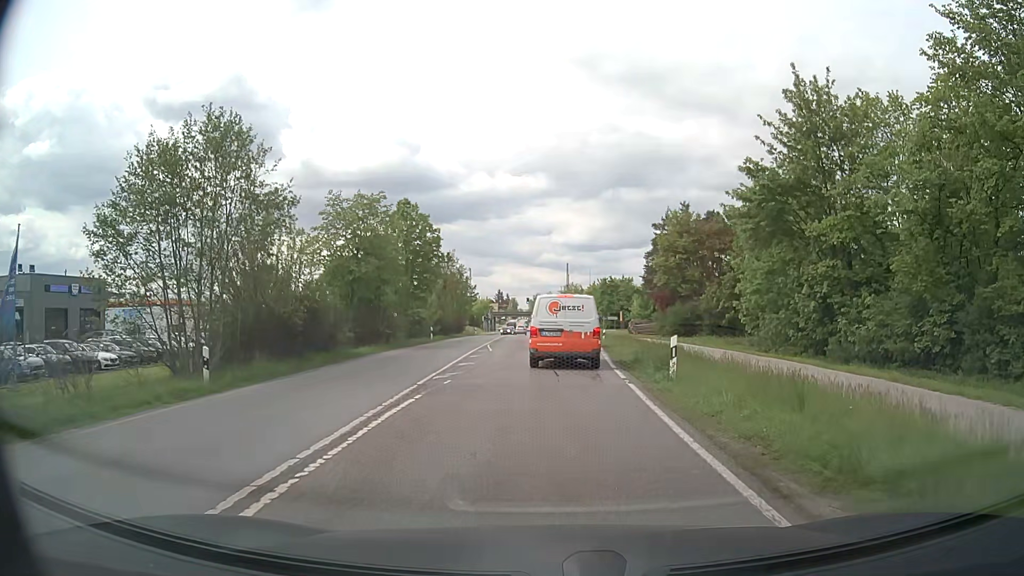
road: secondary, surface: asphalt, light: Day
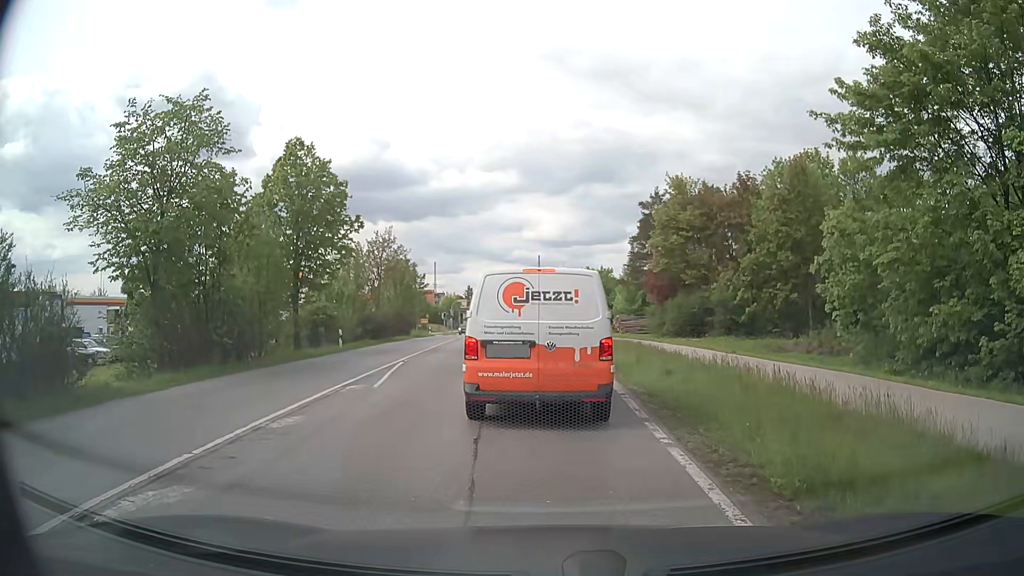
(+0.4, +15.0) m; +3°
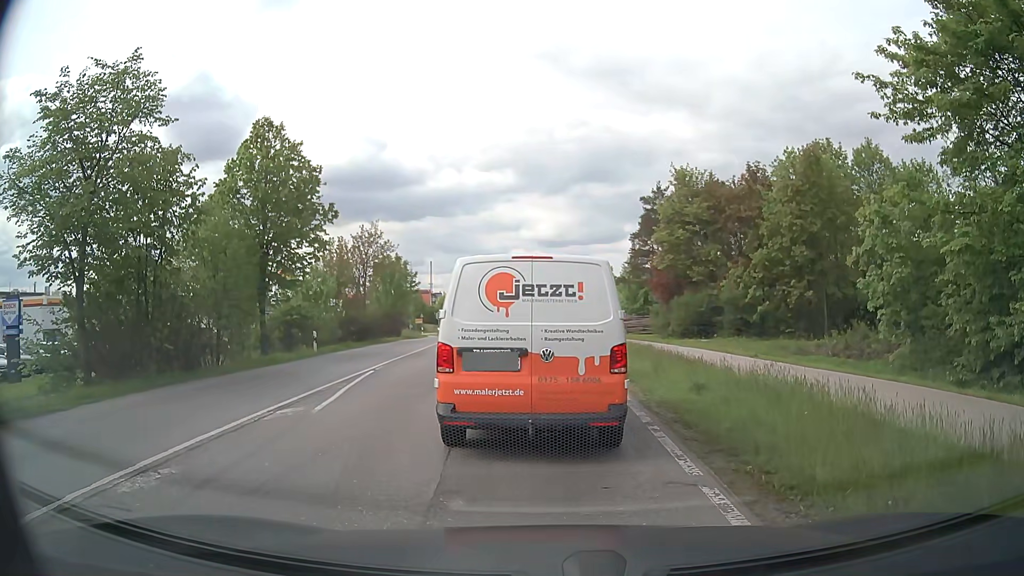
(0.0, +3.2) m; 0°
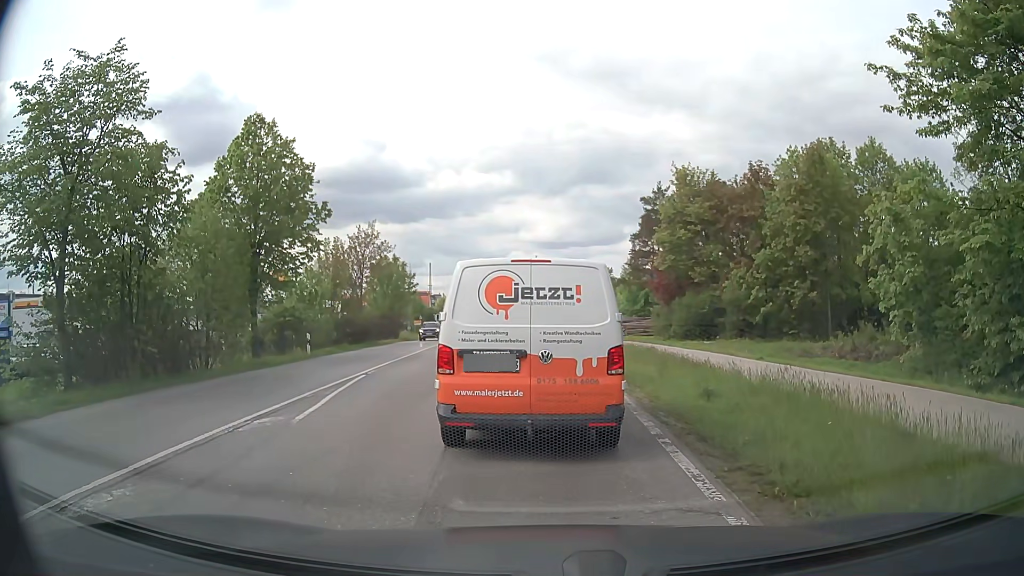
(0.0, +0.8) m; 0°
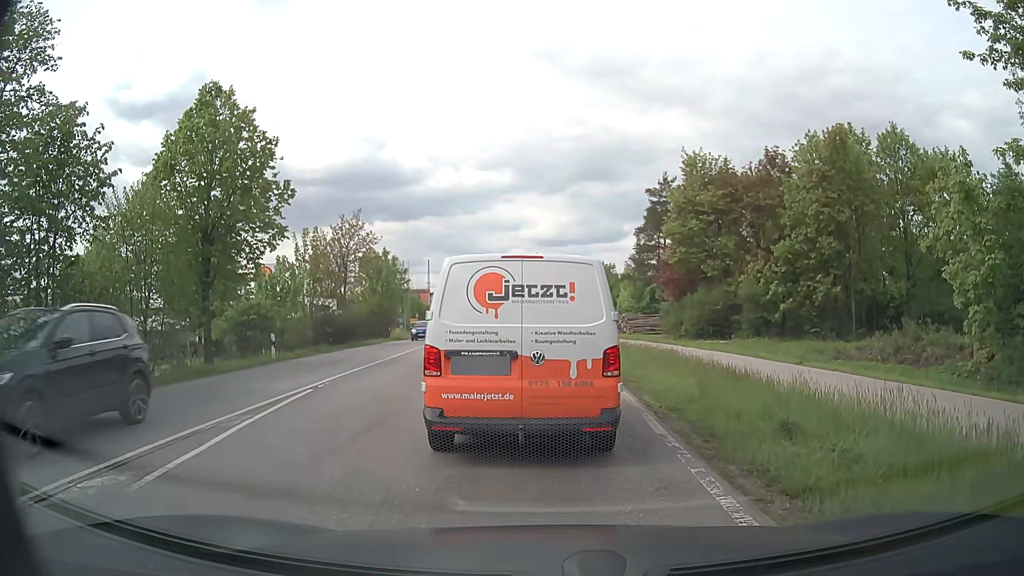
(0.0, +3.9) m; 0°
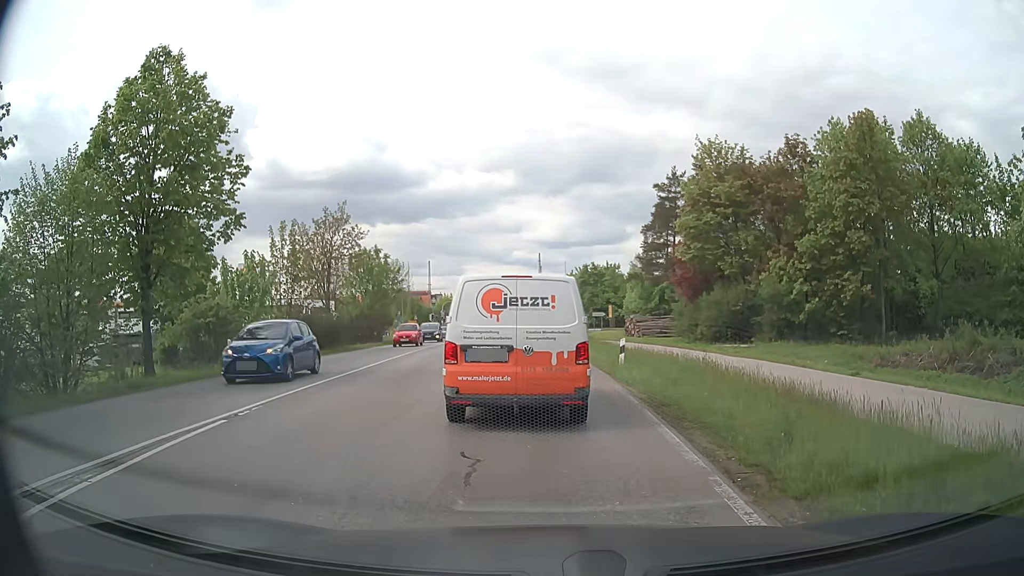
(-0.1, +3.9) m; -2°
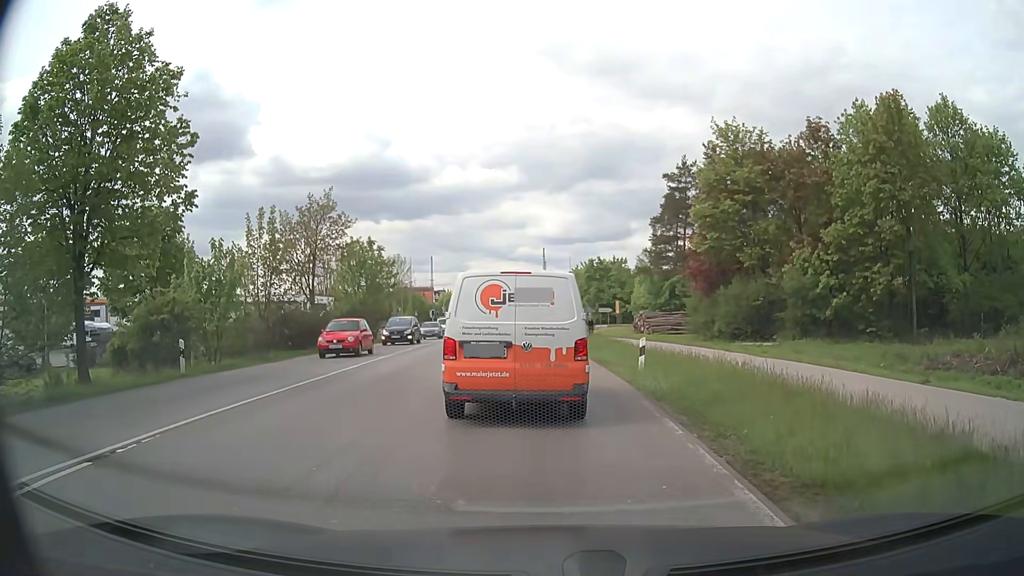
(0.0, +3.4) m; +1°
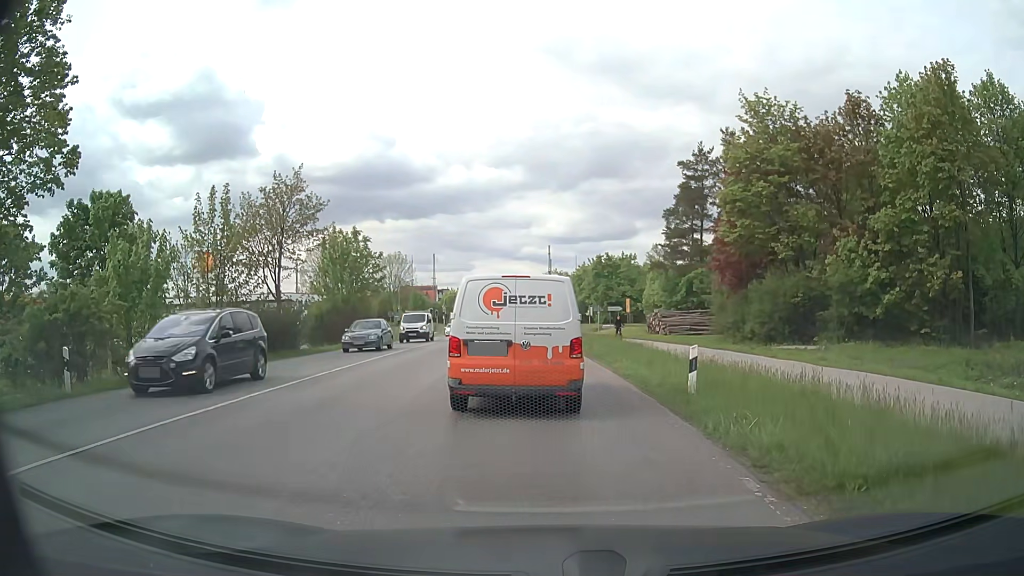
(-0.1, +5.4) m; -2°
